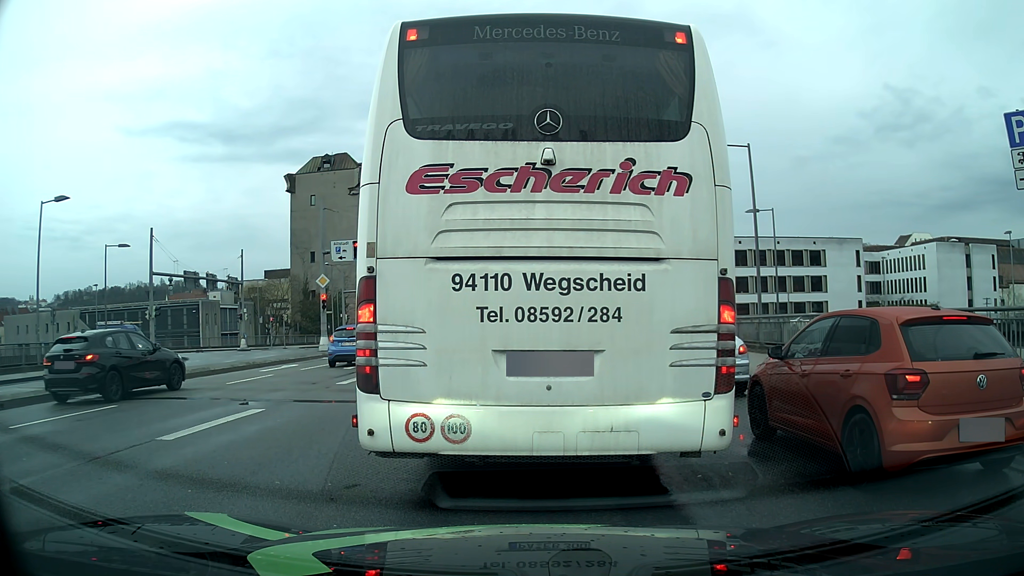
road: primary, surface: asphalt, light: Day
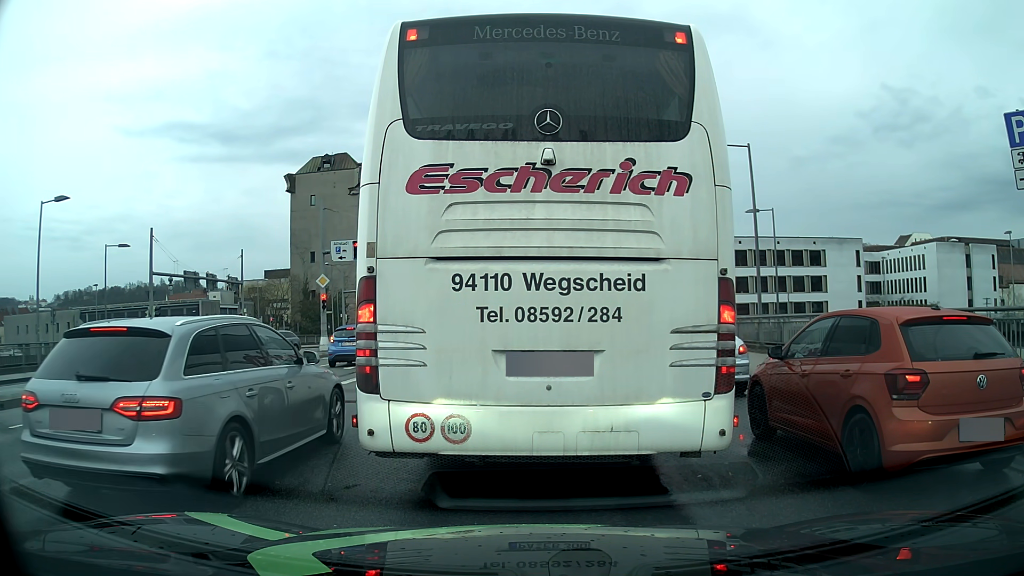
(0.0, 0.0) m; 0°
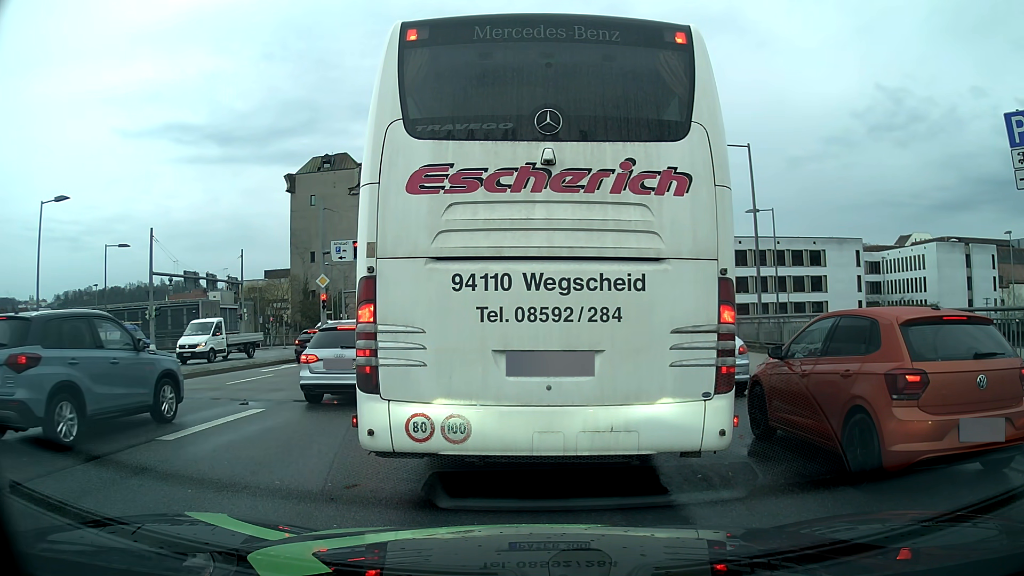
(0.0, 0.0) m; 0°
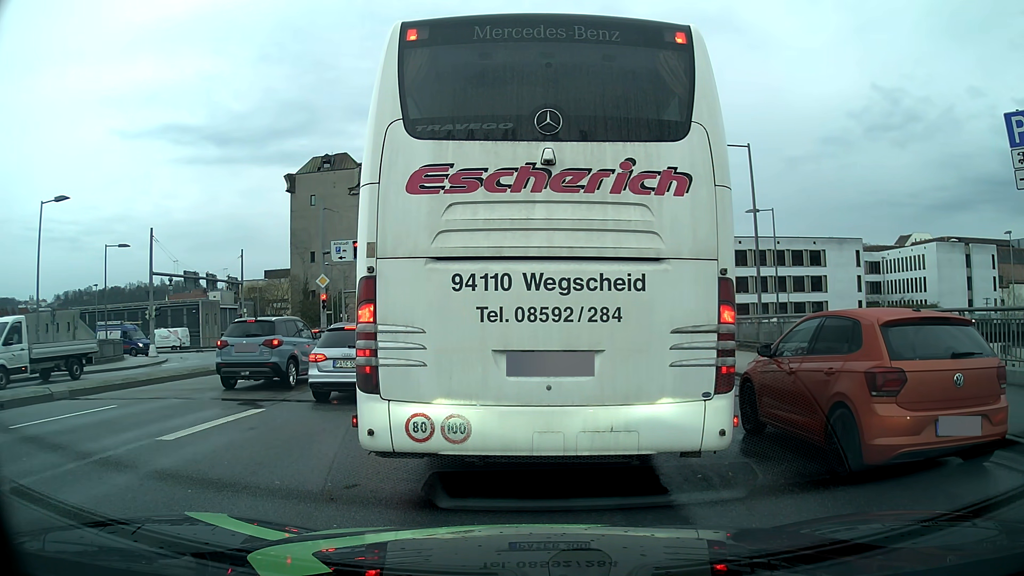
(0.0, 0.0) m; 0°
